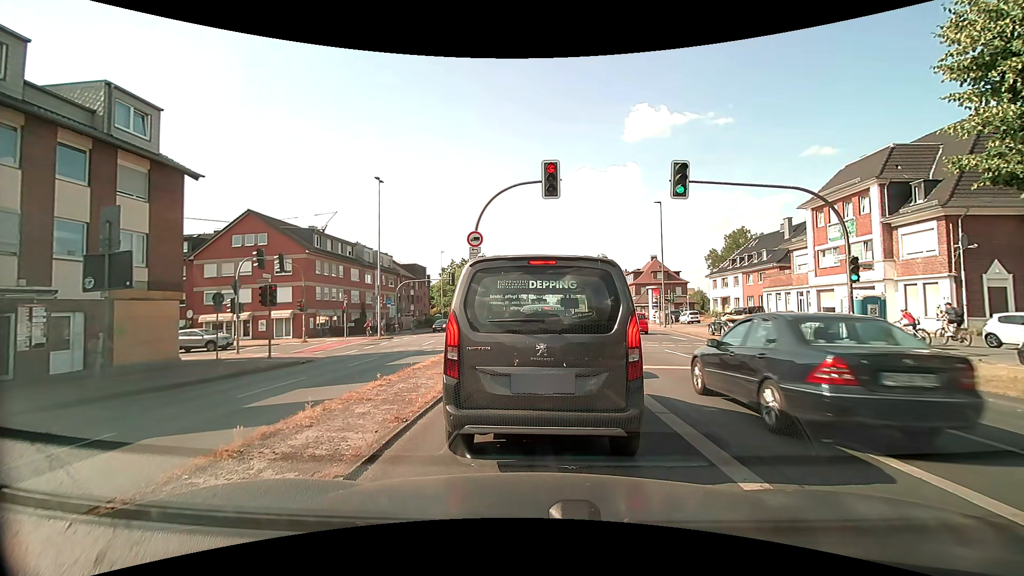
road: primary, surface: asphalt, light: Day
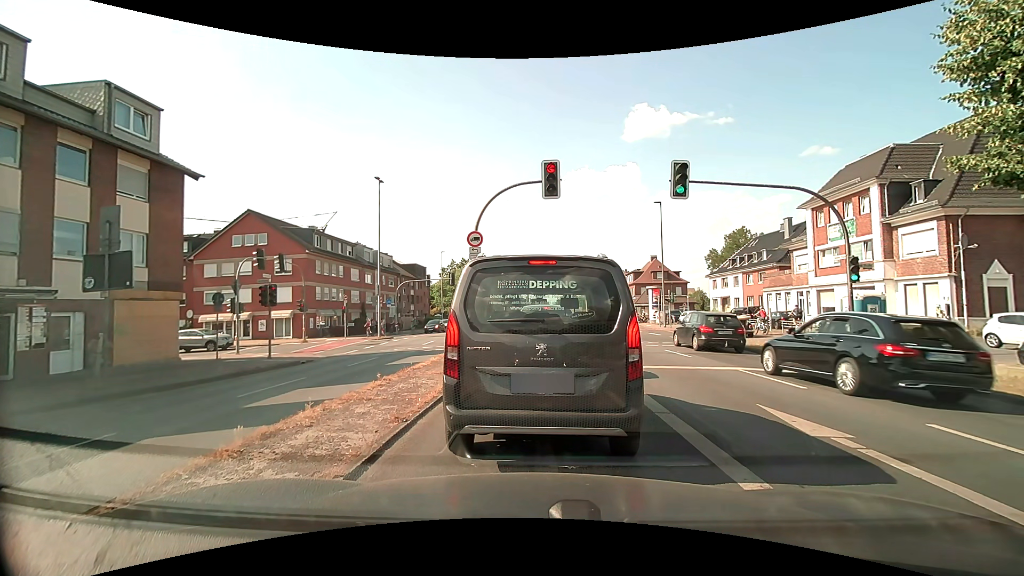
(0.0, 0.0) m; 0°
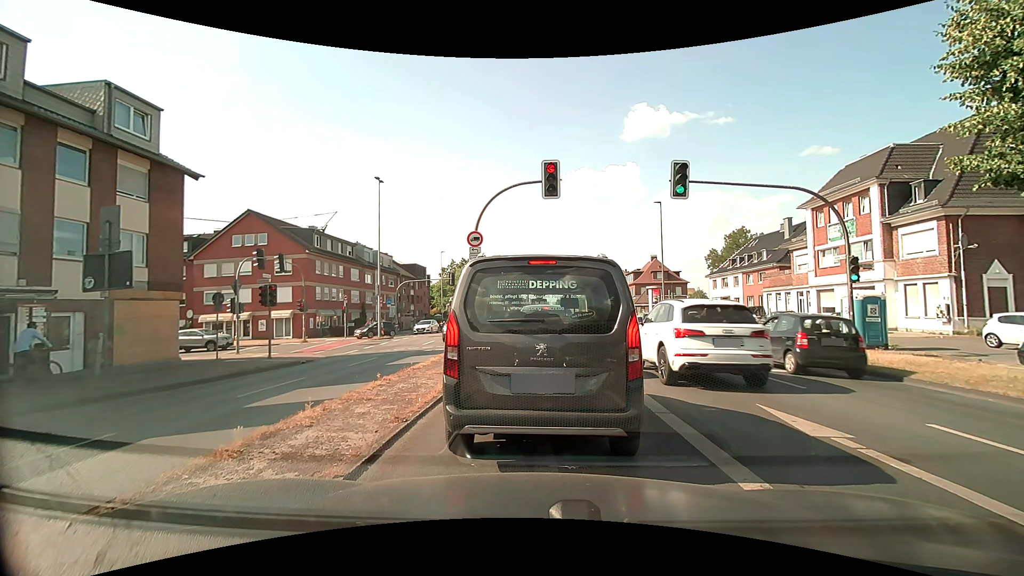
(0.0, 0.0) m; 0°
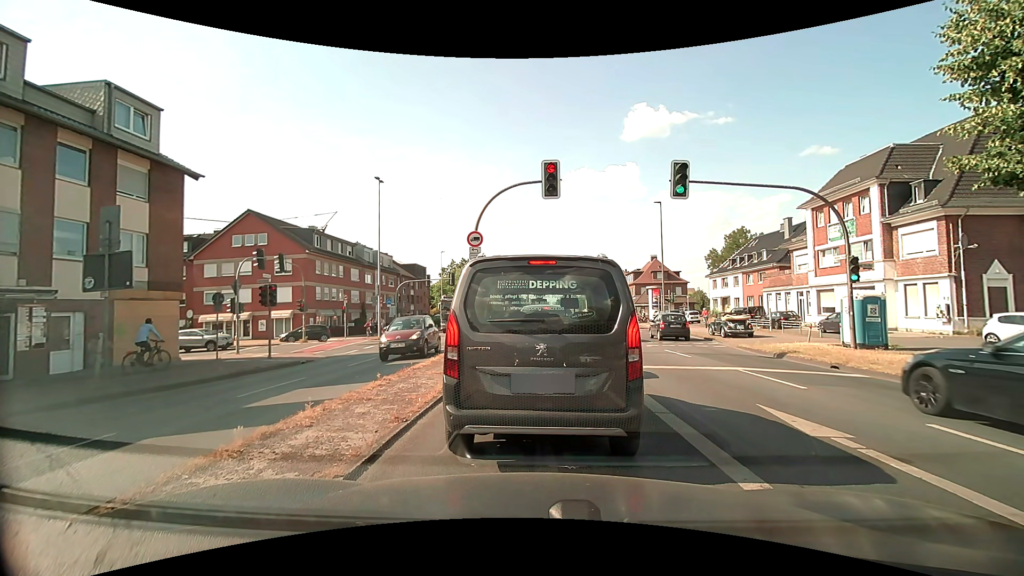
(0.0, 0.0) m; 0°
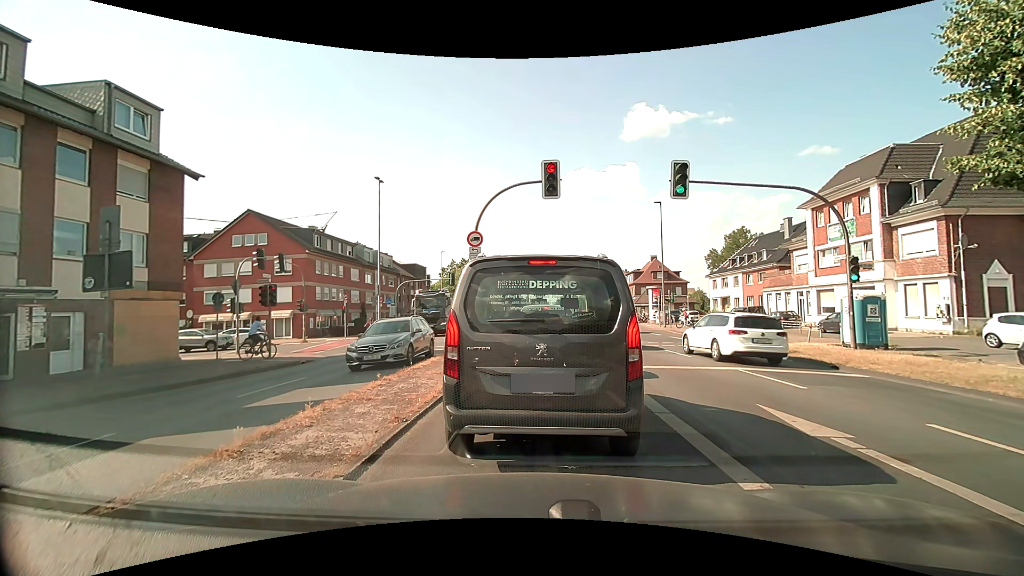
(0.0, 0.0) m; 0°
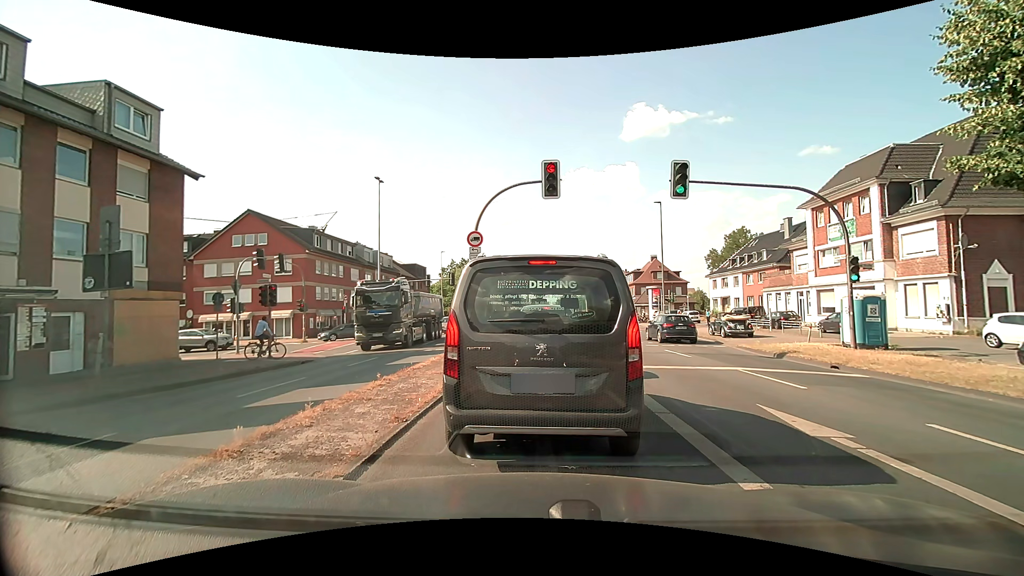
(0.0, 0.0) m; 0°
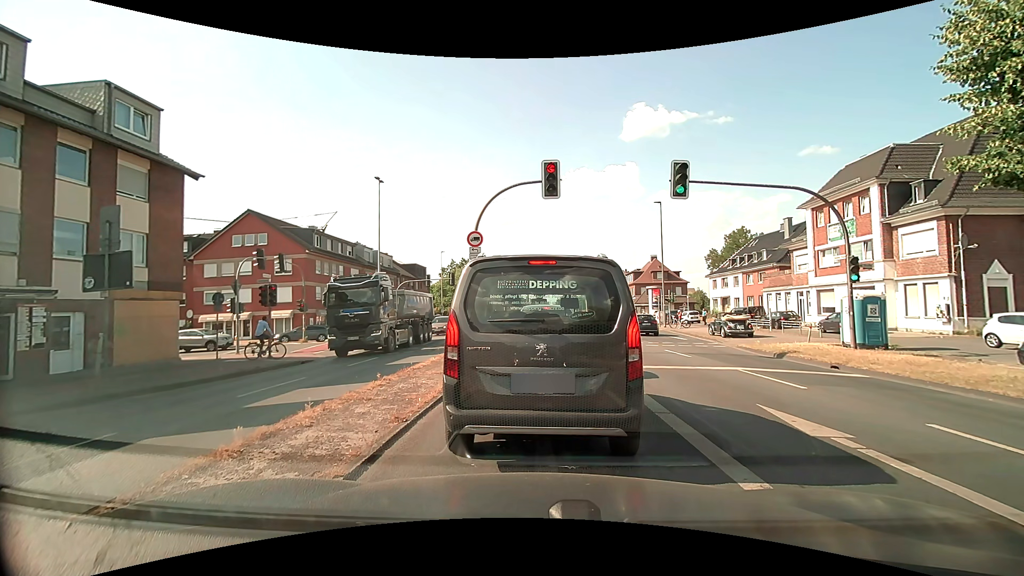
(0.0, 0.0) m; 0°
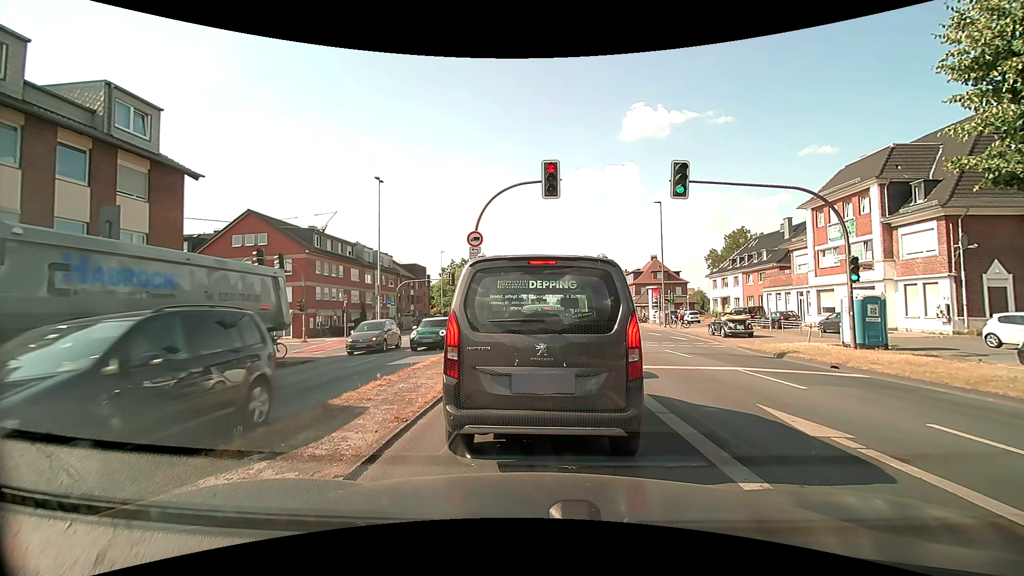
(0.0, 0.0) m; 0°
(0, +10) (0, +20) (0, +30) (-4, +39) (-12, +44) (-22, +43) (-32, +41) (-42, +39) (-52, +38) (-62, +36) m
